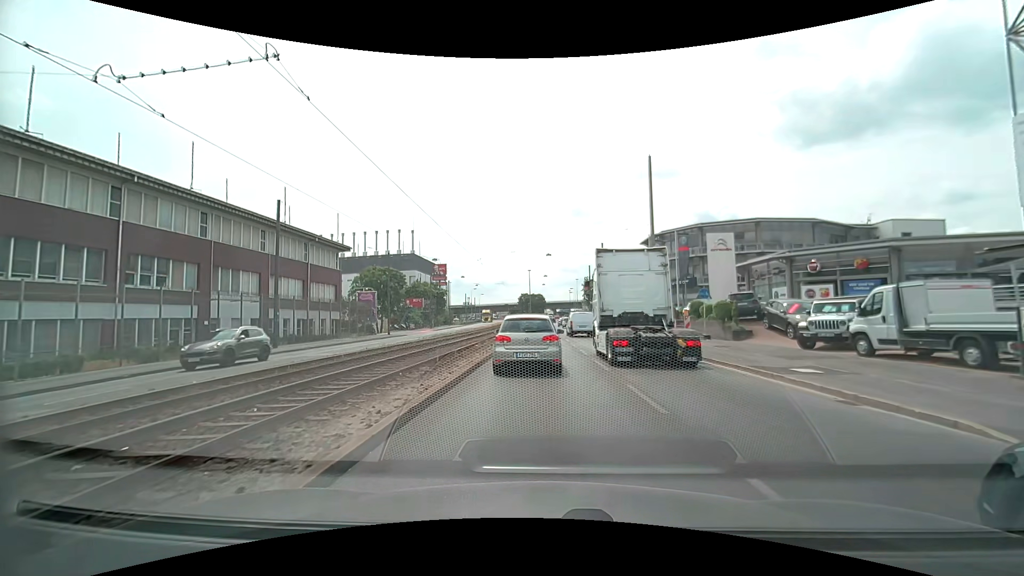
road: primary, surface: asphalt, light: Day
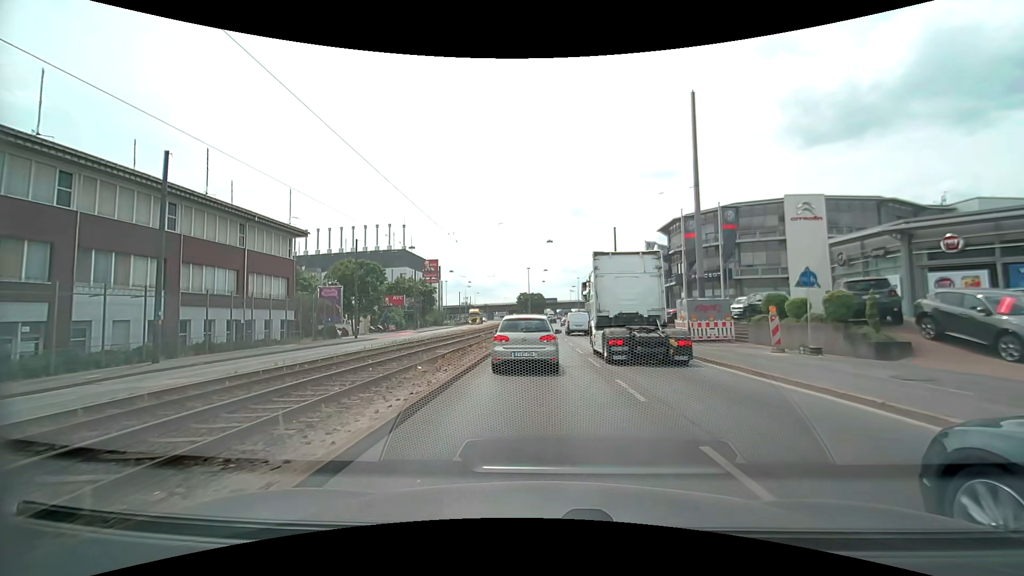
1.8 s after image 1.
(0.0, +11.1) m; 0°
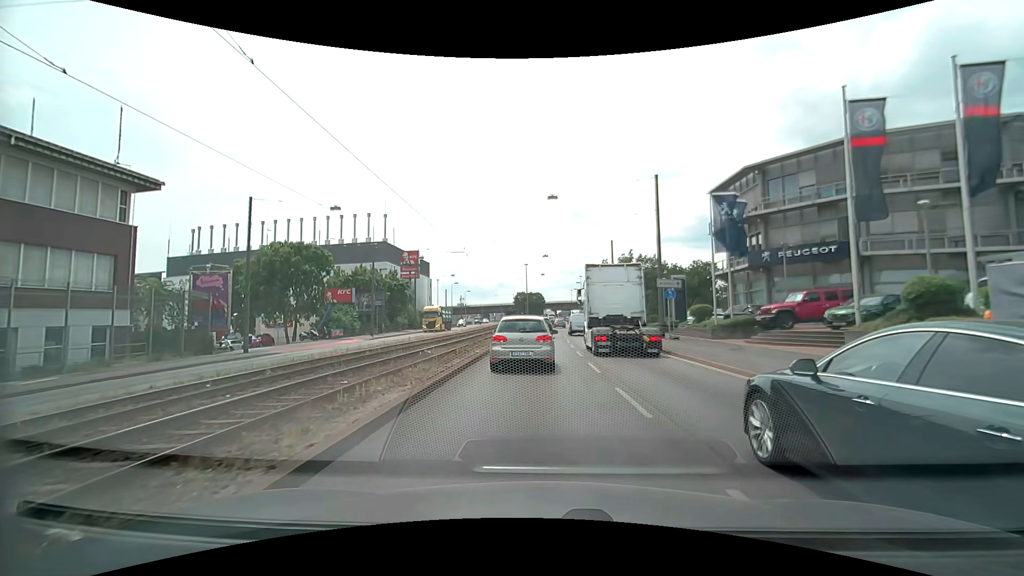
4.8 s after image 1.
(+0.1, +19.3) m; 0°
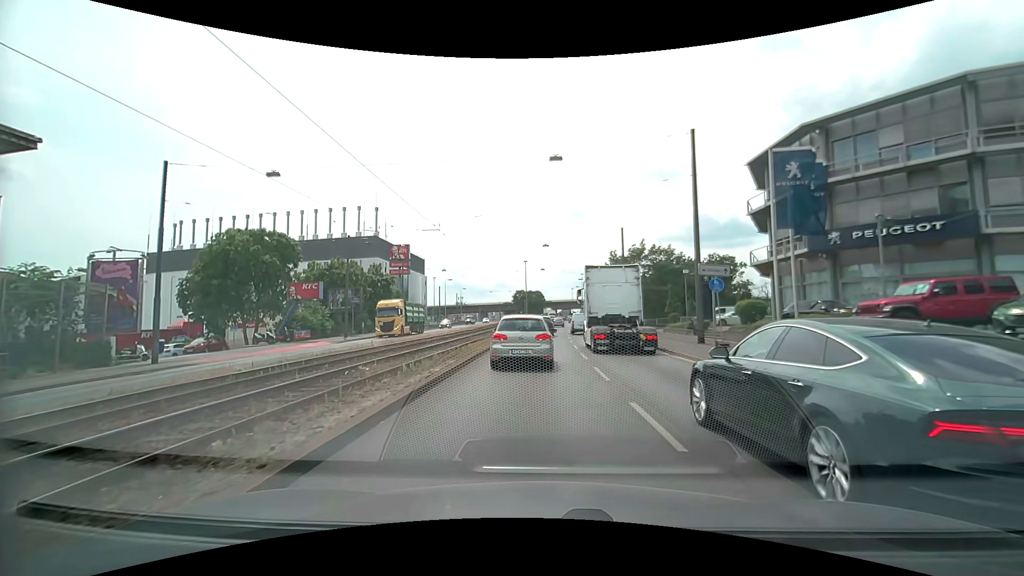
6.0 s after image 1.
(0.0, +7.8) m; -1°
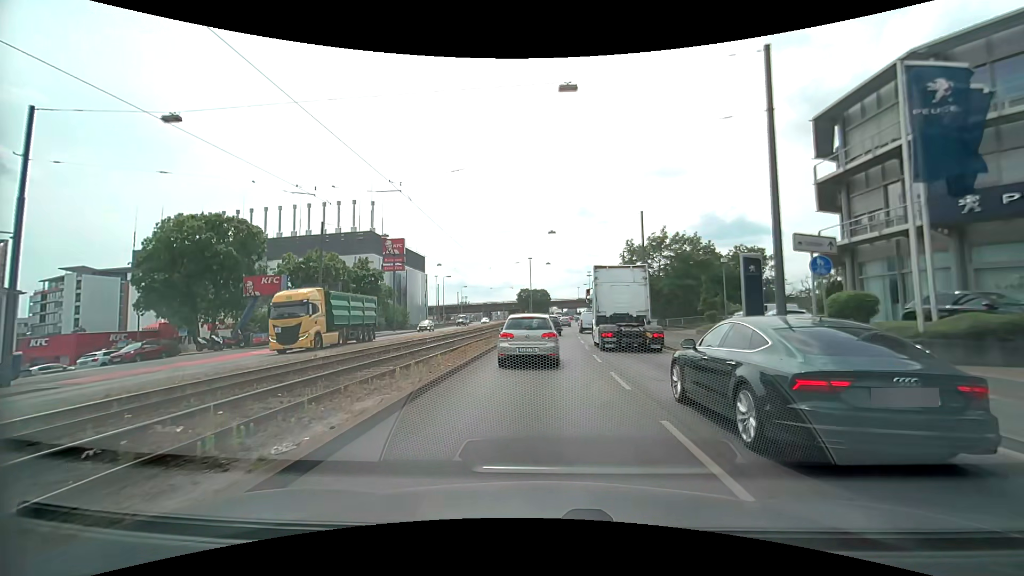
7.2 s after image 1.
(+0.1, +7.5) m; 0°
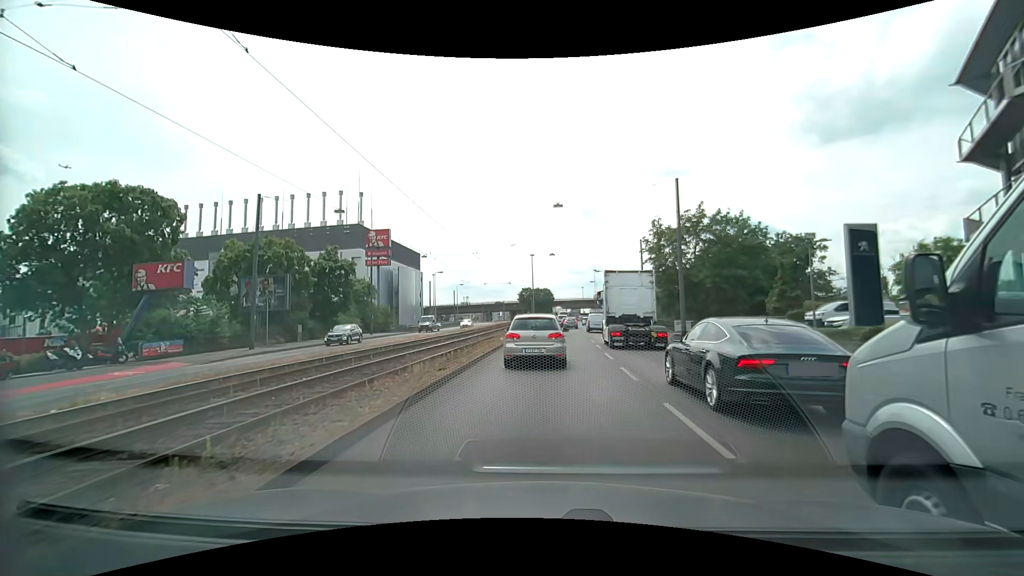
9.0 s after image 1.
(0.0, +10.6) m; 0°
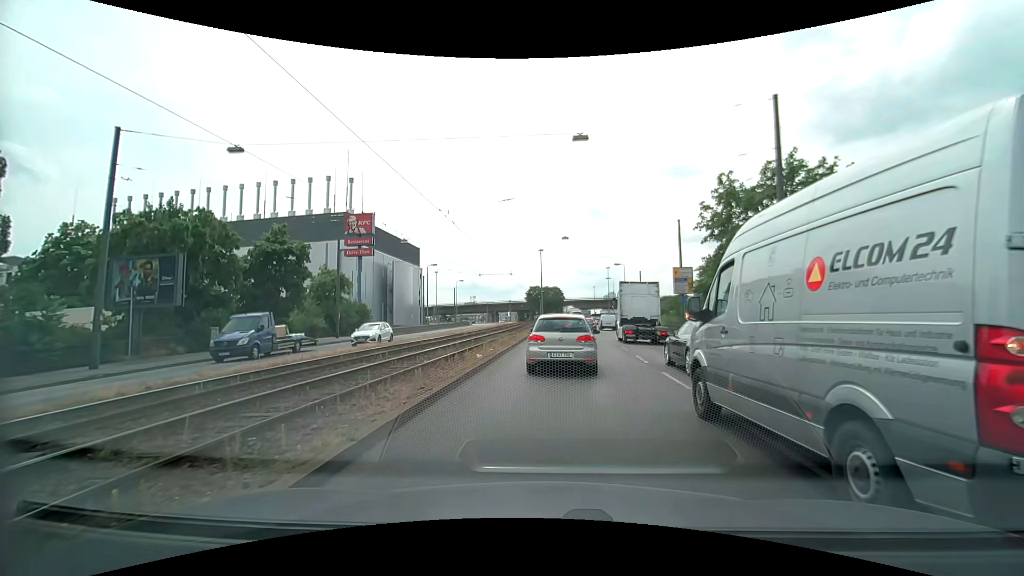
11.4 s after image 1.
(-0.2, +12.7) m; -3°
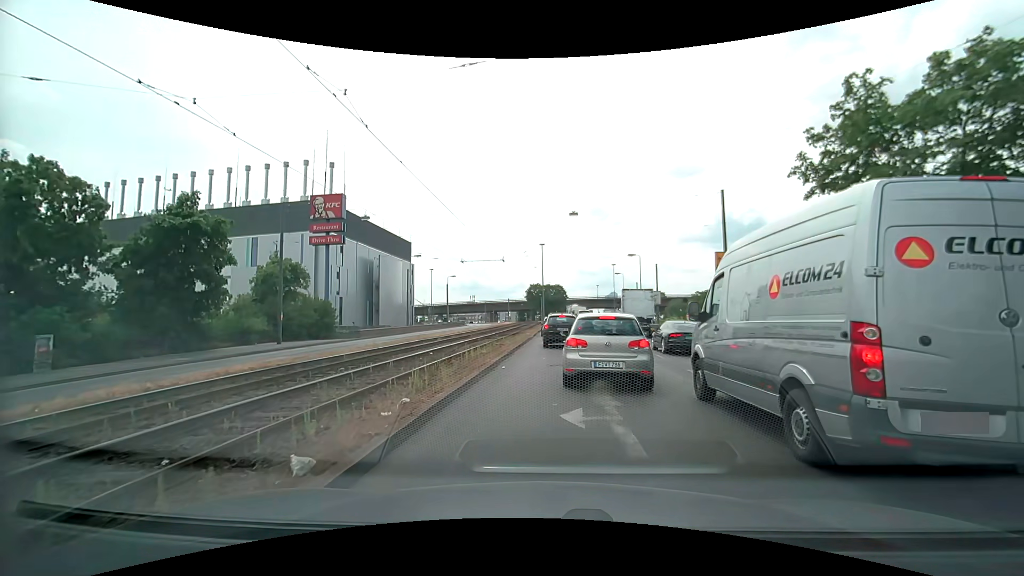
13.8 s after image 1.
(+0.2, +11.0) m; +1°
